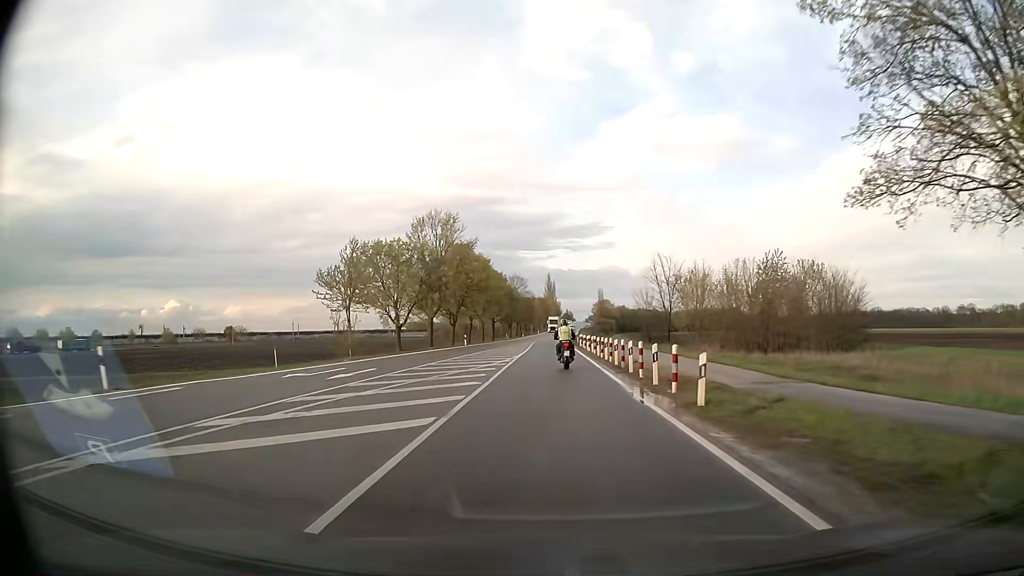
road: secondary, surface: asphalt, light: Day
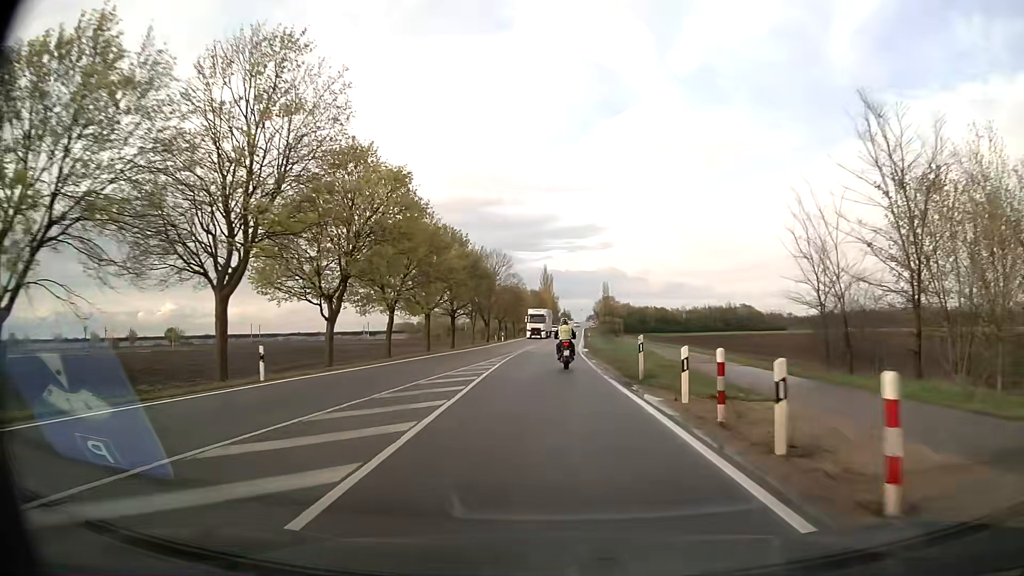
(+0.1, +45.5) m; 0°
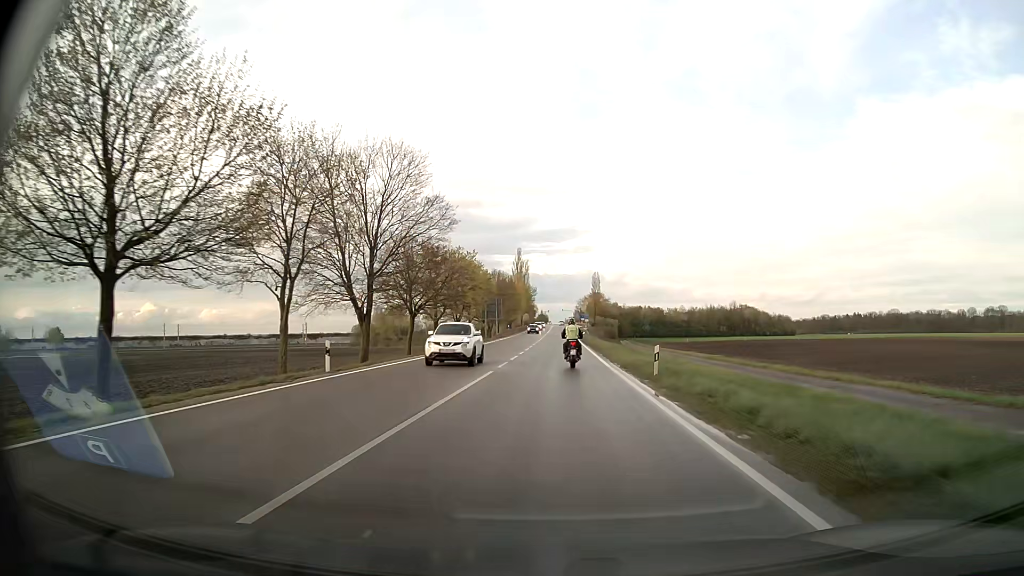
(+0.7, +56.2) m; +2°
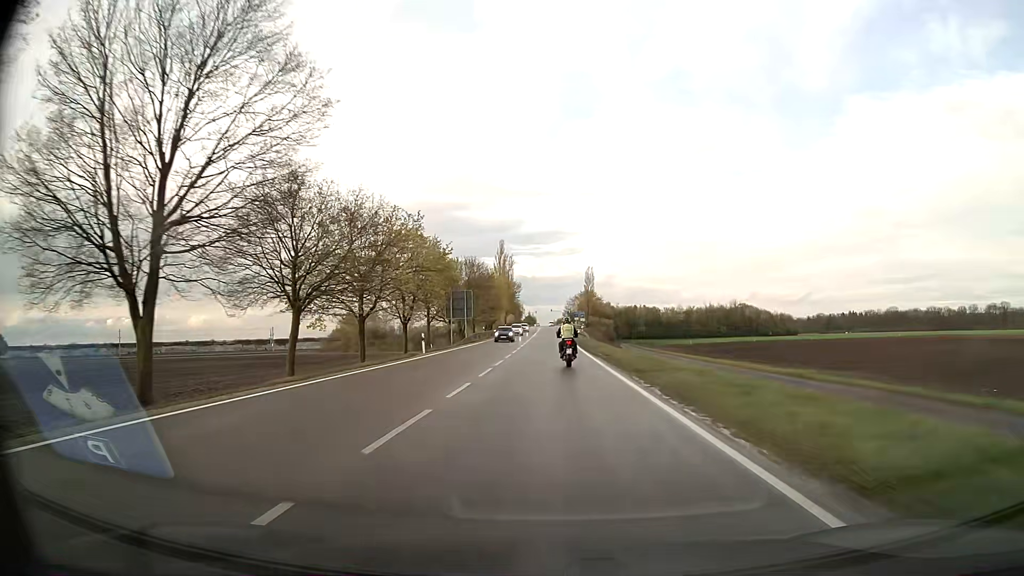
(+0.1, +22.4) m; +1°
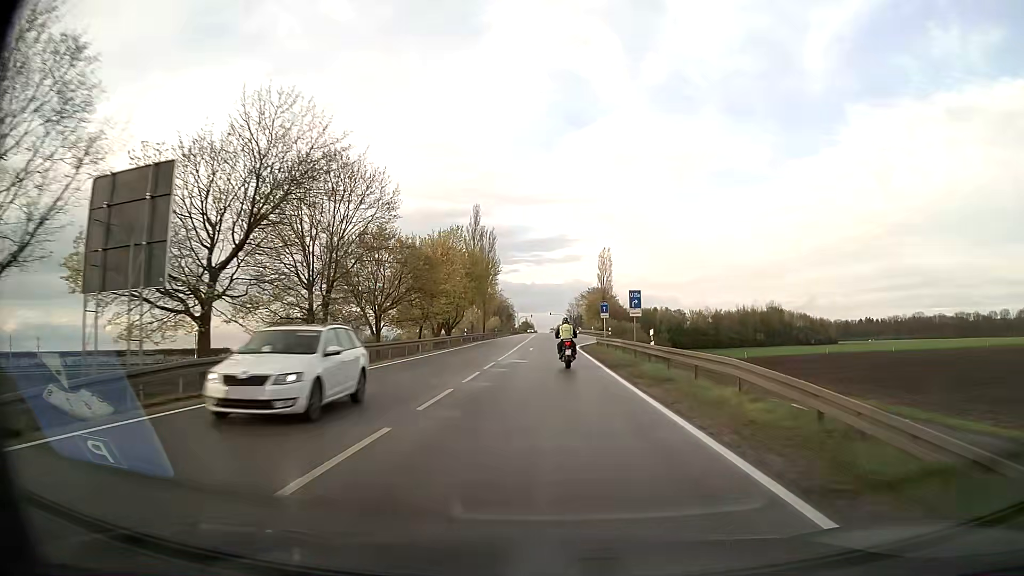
(+0.1, +56.3) m; 0°
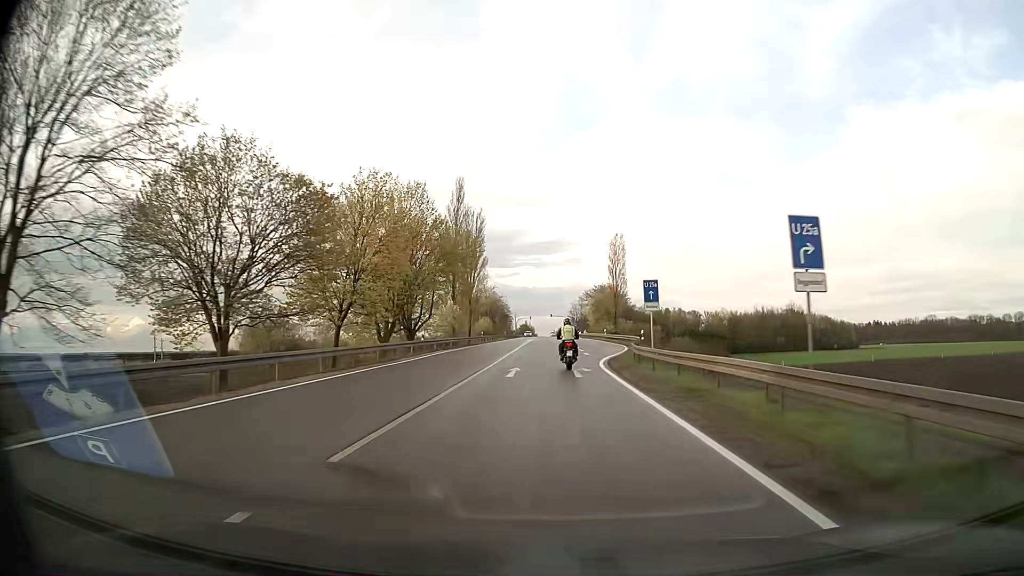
(0.0, +22.7) m; 0°
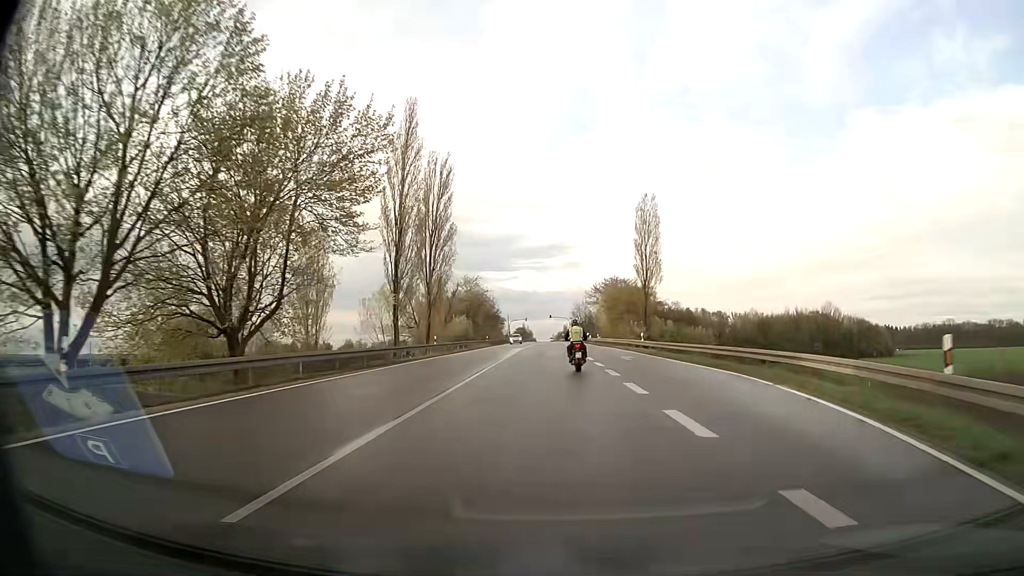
(0.0, +33.9) m; 0°
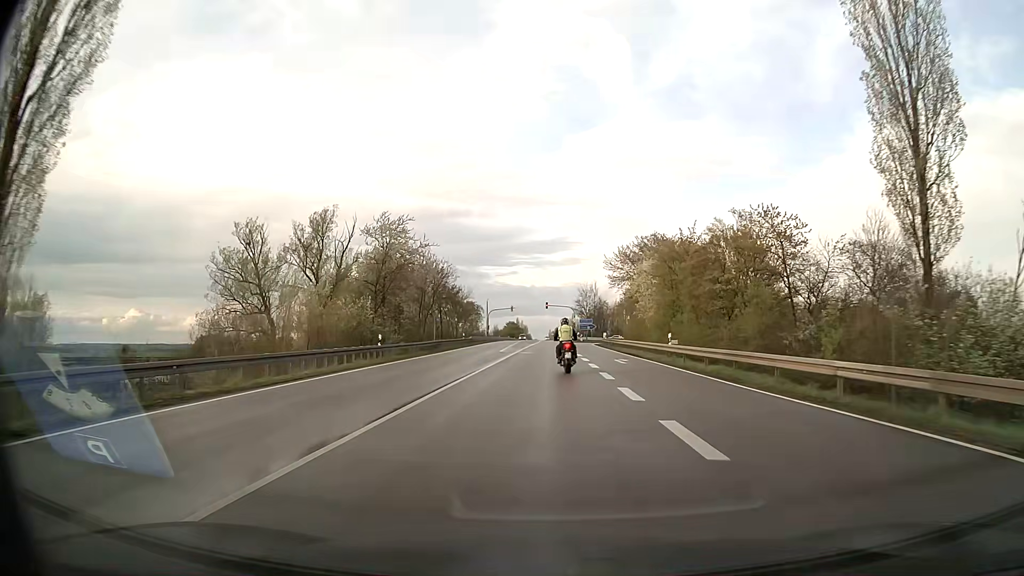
(+0.2, +55.7) m; 0°
(0, +10) (0, +20) (0, +30) (0, +40) (0, +50) (0, +60) (0, +70) (0, +80) (0, +90) (+1, +100) m
